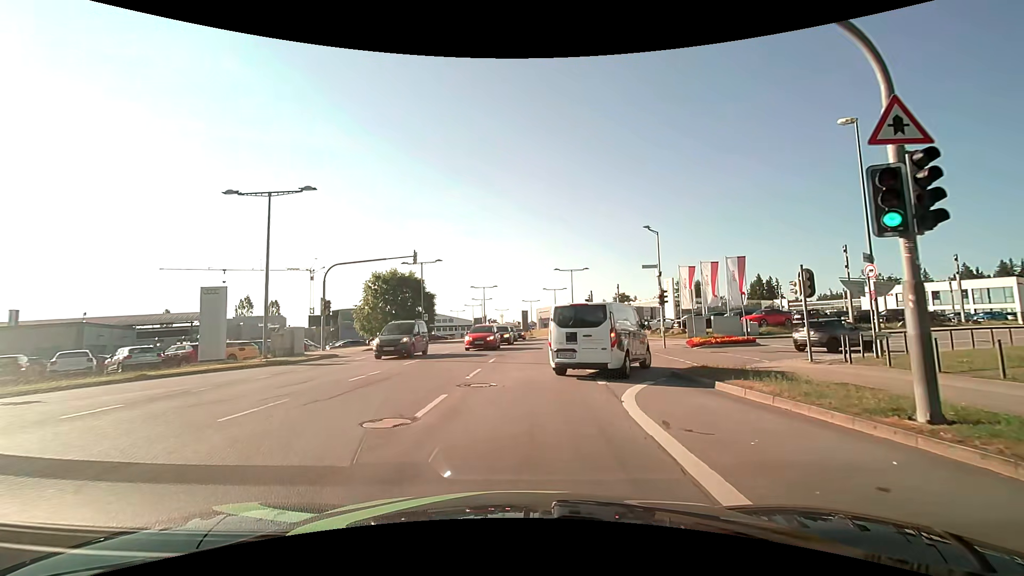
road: secondary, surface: asphalt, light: Day
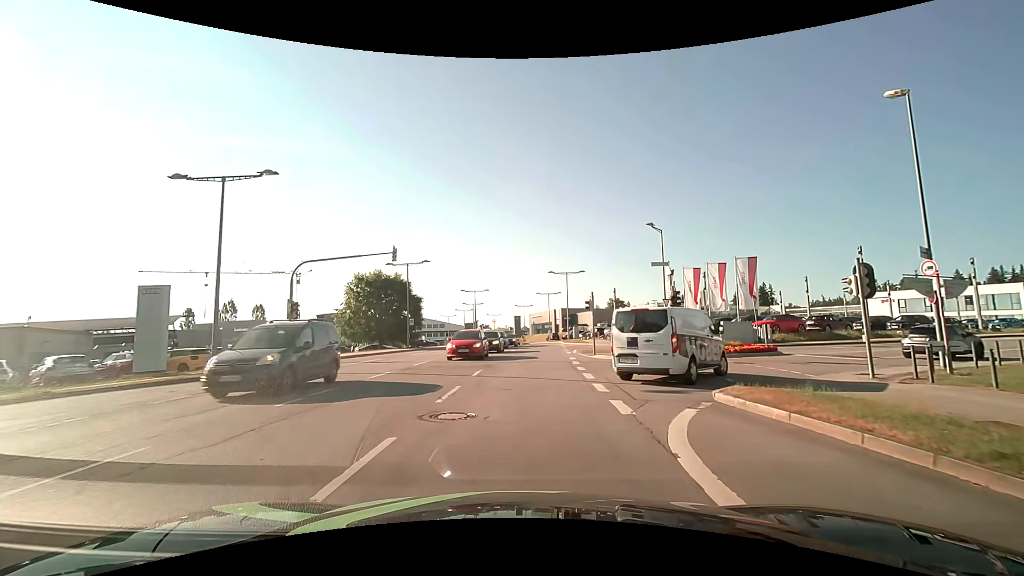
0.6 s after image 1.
(0.0, +3.6) m; +1°
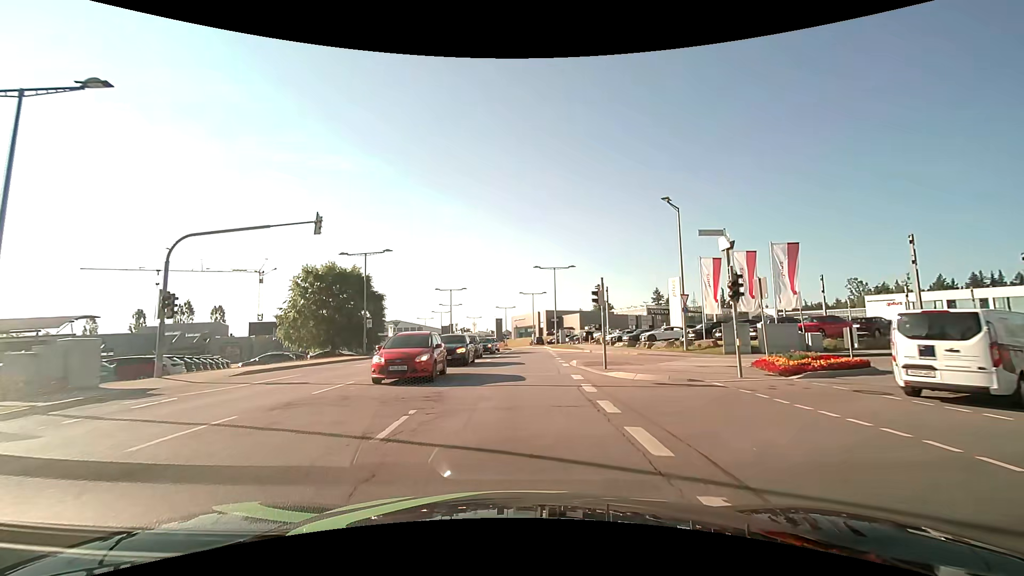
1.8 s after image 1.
(+0.2, +8.9) m; +3°
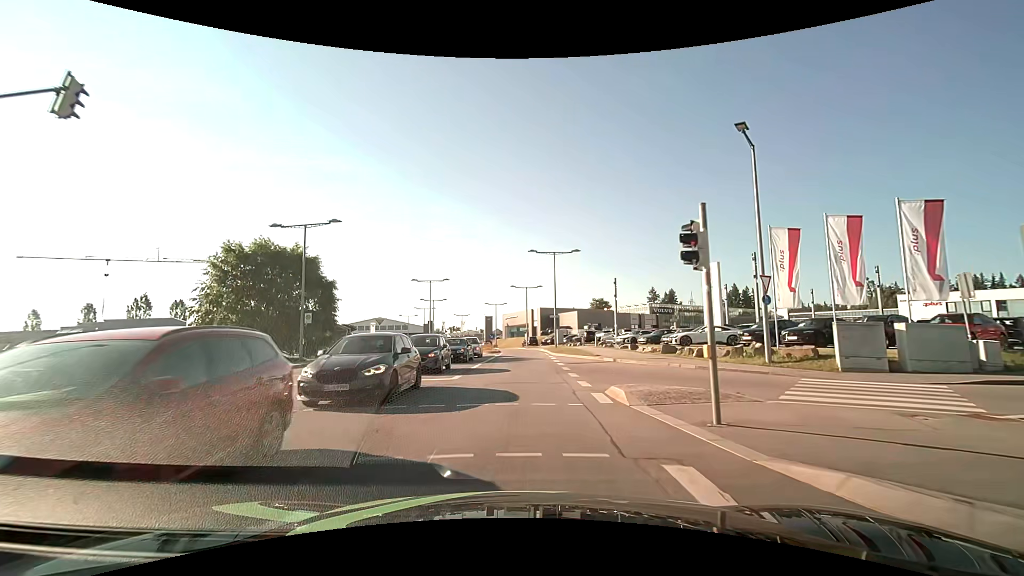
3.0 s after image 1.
(0.0, +11.4) m; +1°
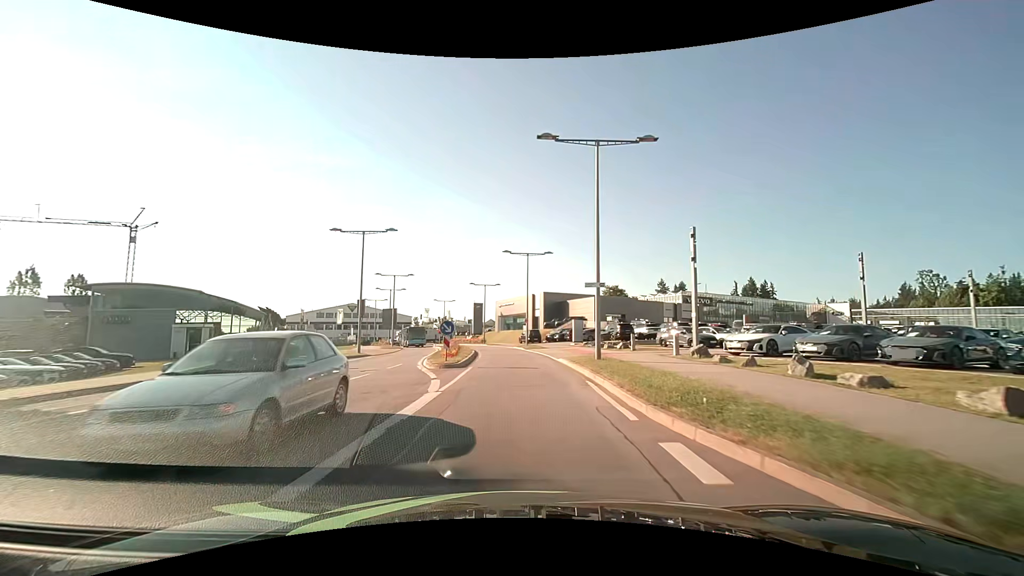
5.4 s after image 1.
(+0.2, +26.7) m; 0°
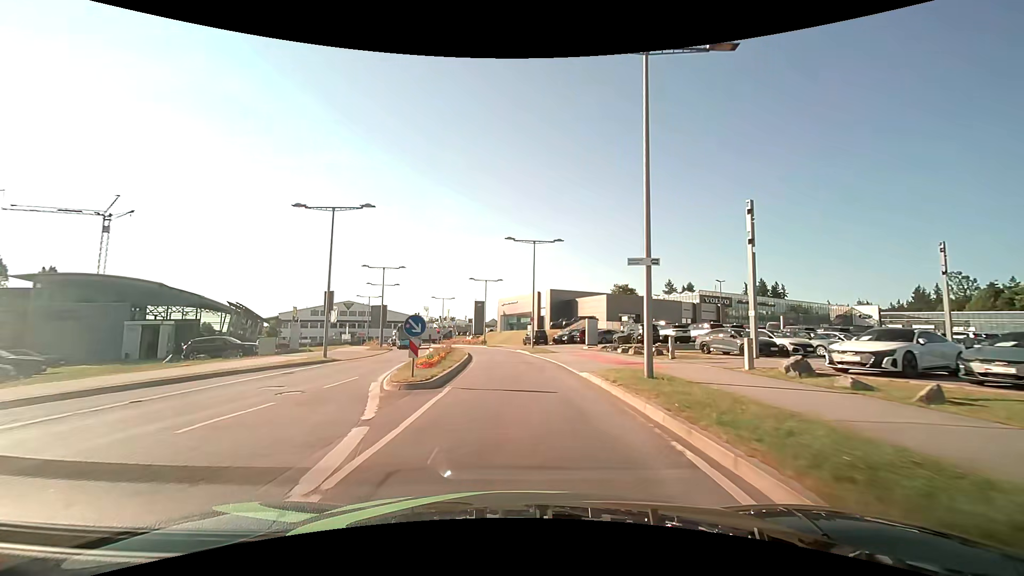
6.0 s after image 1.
(0.0, +7.1) m; 0°
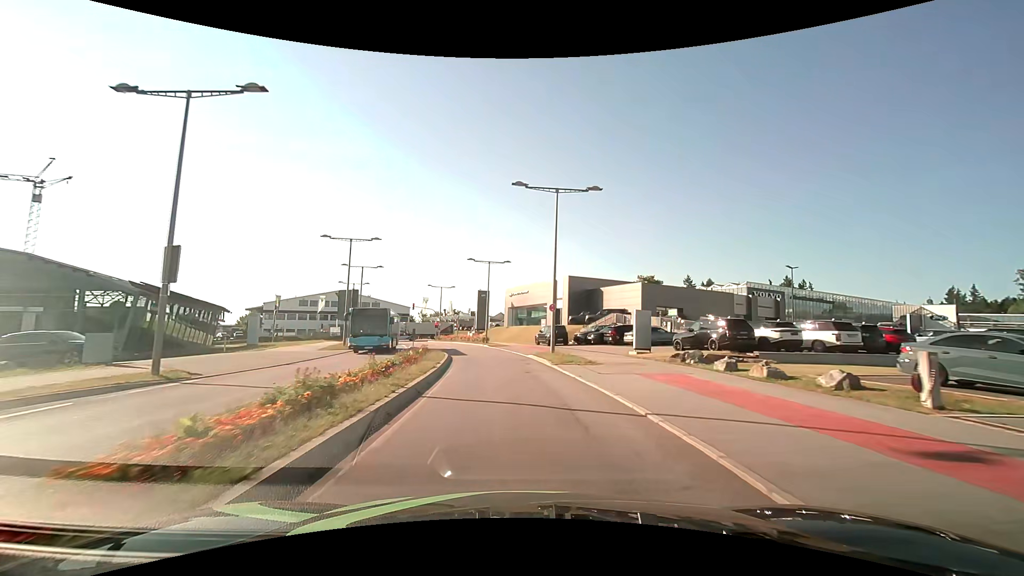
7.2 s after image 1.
(-0.1, +14.4) m; -1°
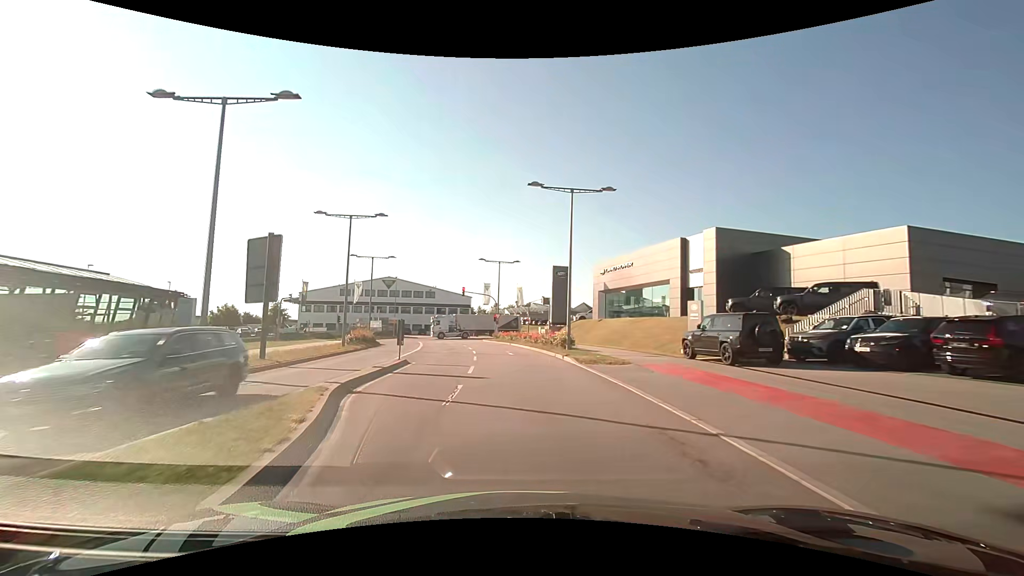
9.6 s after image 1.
(-1.6, +26.7) m; -9°
(-1, +10) (-2, +20) (-3, +30) (-5, +40) (-7, +49) (-10, +59) (-12, +69) (-18, +77) (-27, +80) (-37, +79) m
